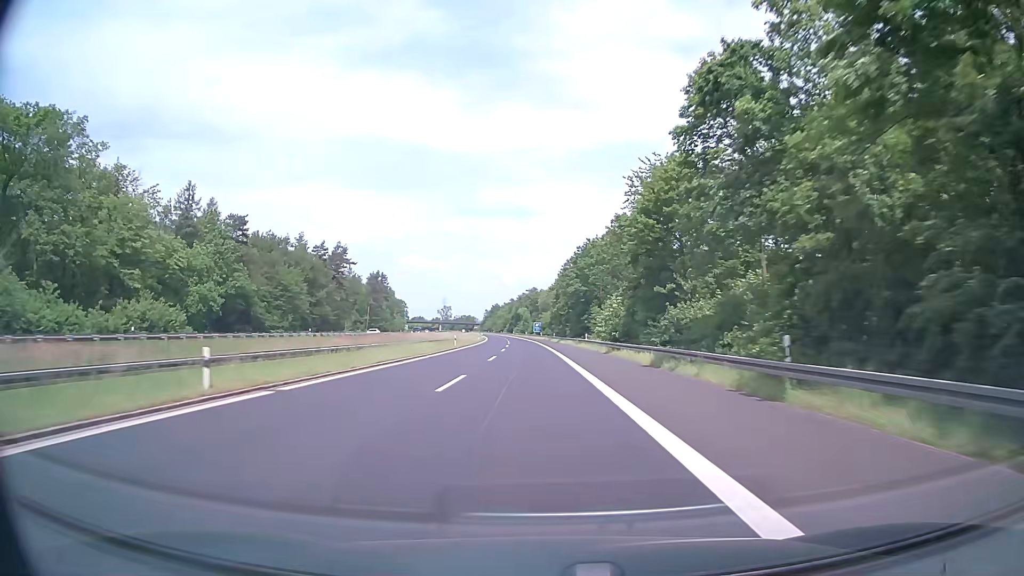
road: motorway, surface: asphalt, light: Day
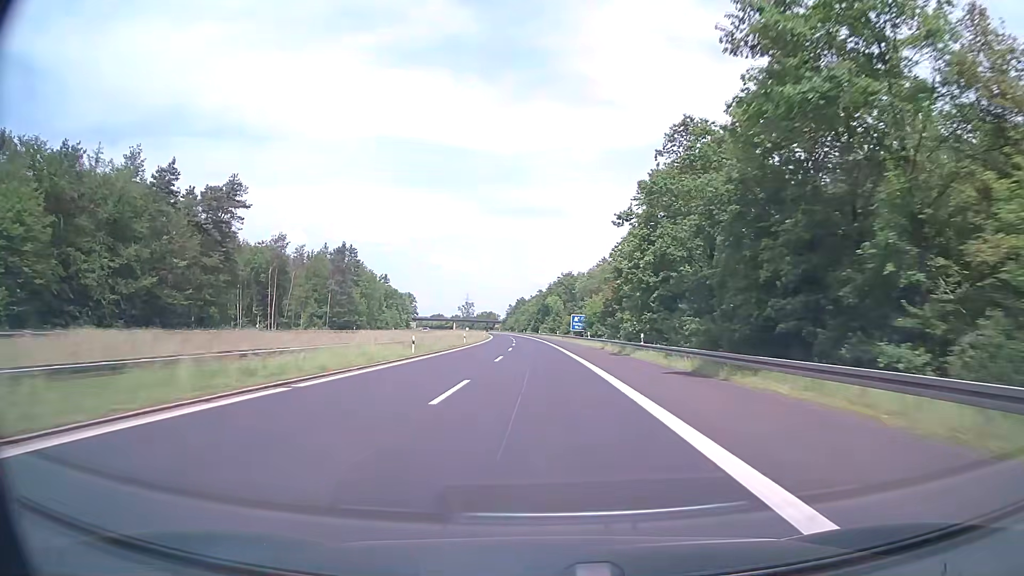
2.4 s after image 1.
(-1.9, +76.0) m; -3°
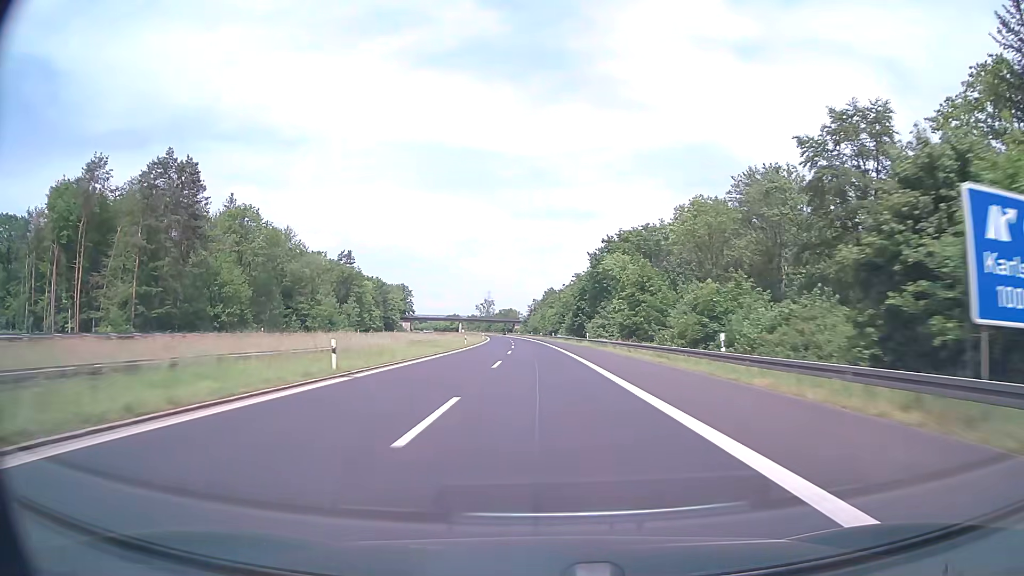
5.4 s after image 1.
(-2.4, +95.1) m; -3°
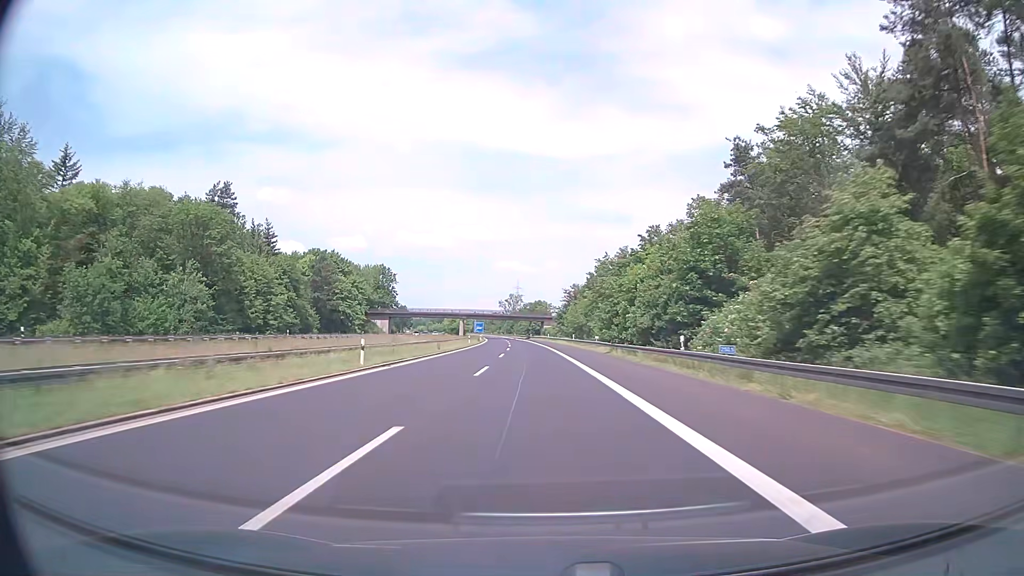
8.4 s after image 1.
(-2.1, +95.1) m; -3°
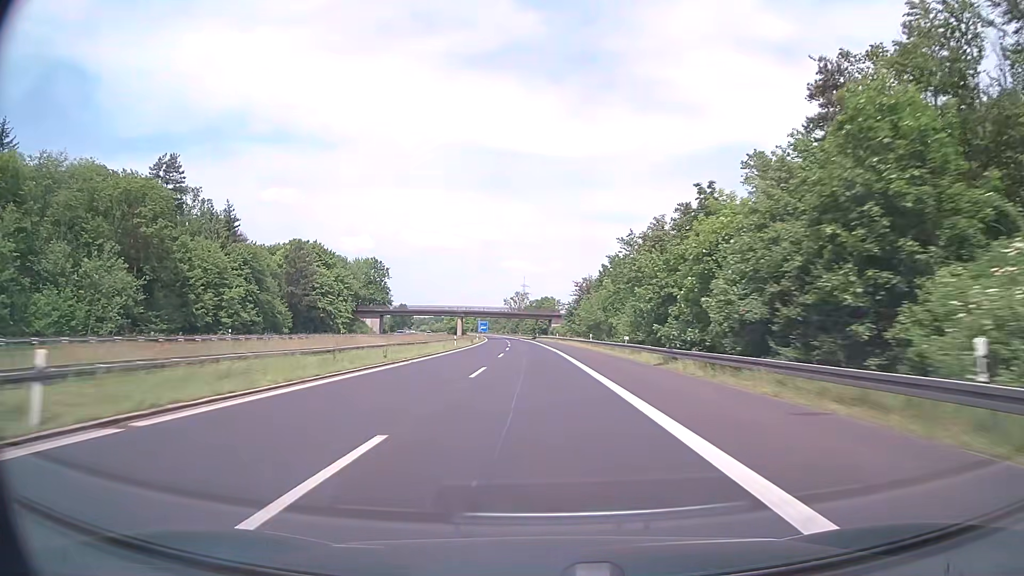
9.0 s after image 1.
(-0.2, +19.0) m; -1°
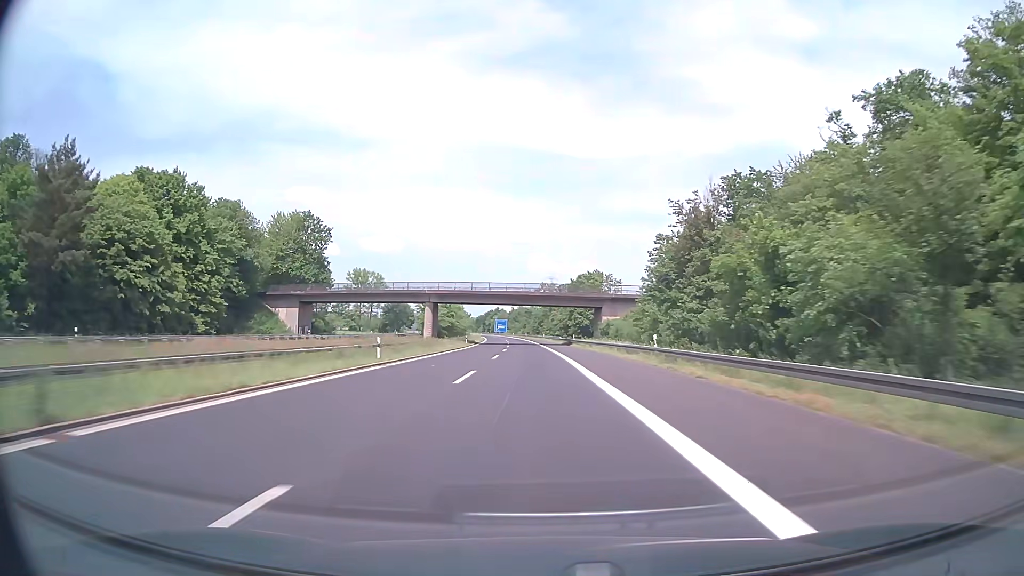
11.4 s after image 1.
(-1.5, +76.1) m; -2°
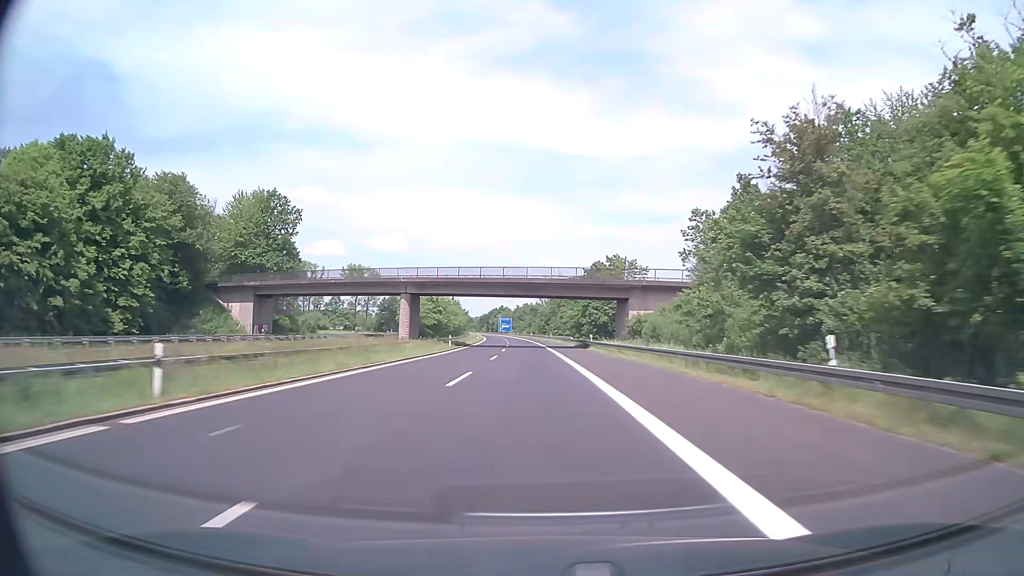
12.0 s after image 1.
(-0.1, +19.0) m; -1°
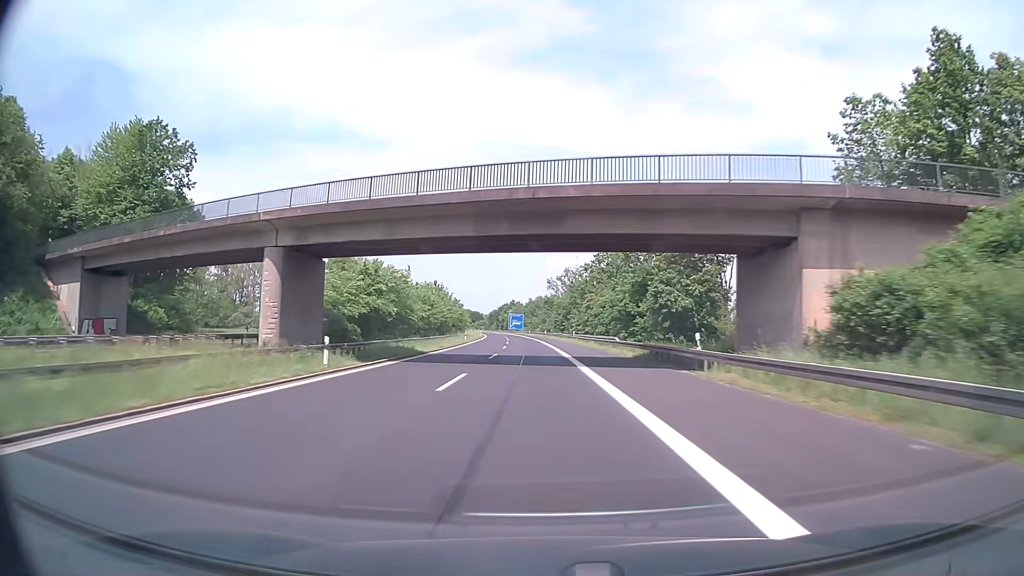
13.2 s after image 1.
(-0.4, +38.0) m; -1°
(0, +10) (0, +20) (0, +30) (0, +40) (-1, +50) (-1, +60) (-1, +70) (-2, +80) (-2, +90) (-3, +100) m
